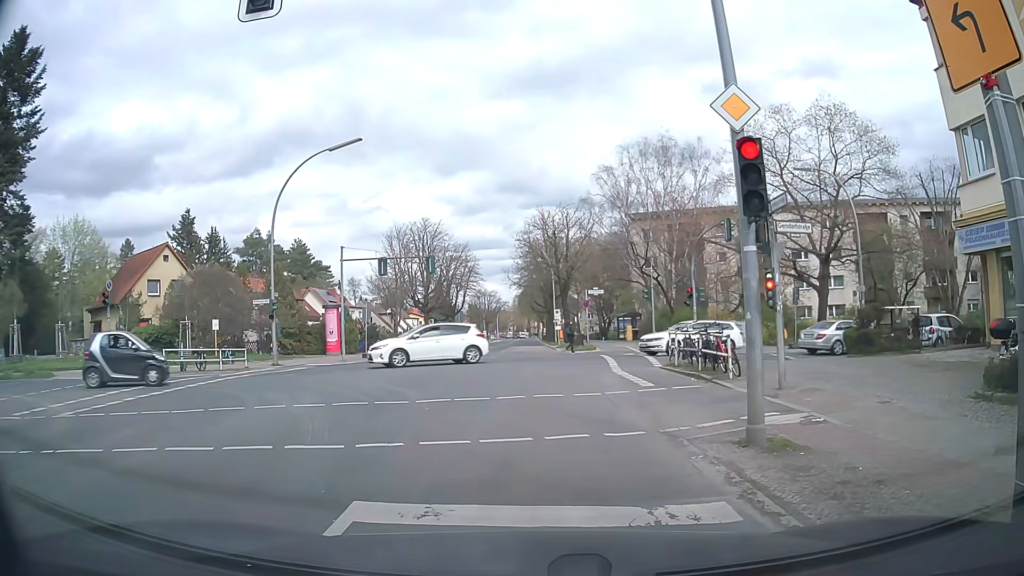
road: secondary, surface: asphalt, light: Day
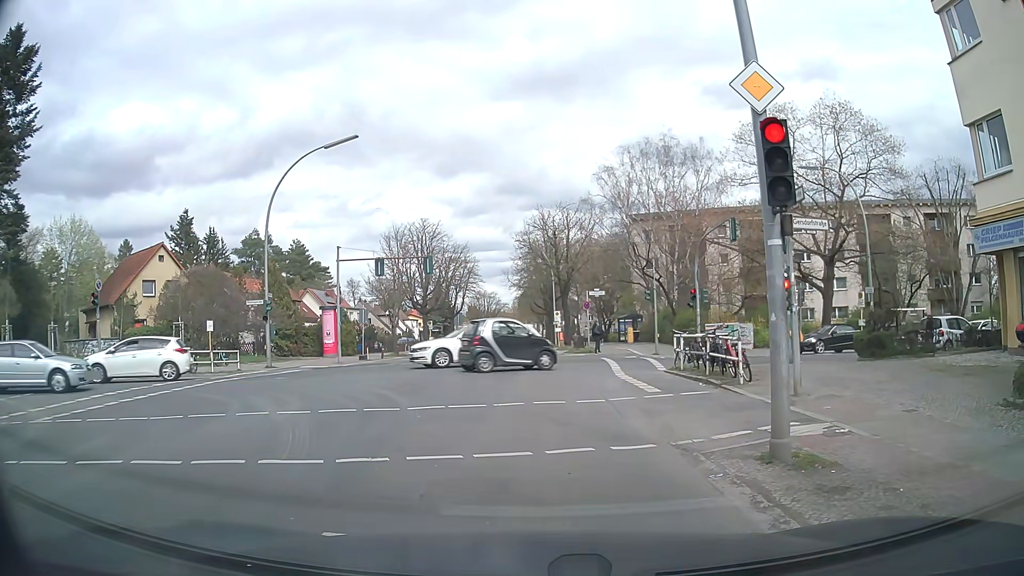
(0.0, +0.7) m; 0°
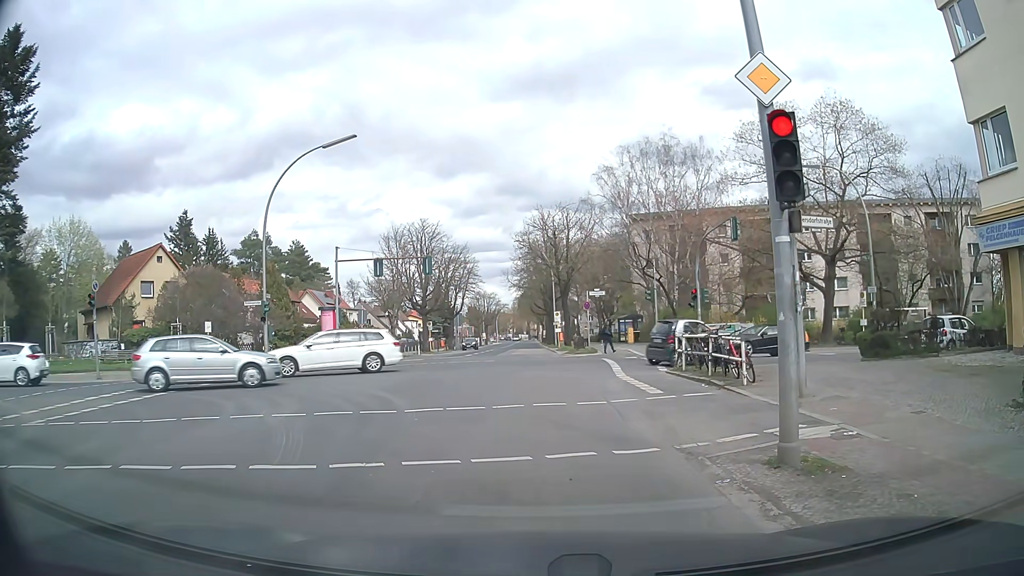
(0.0, +0.2) m; 0°
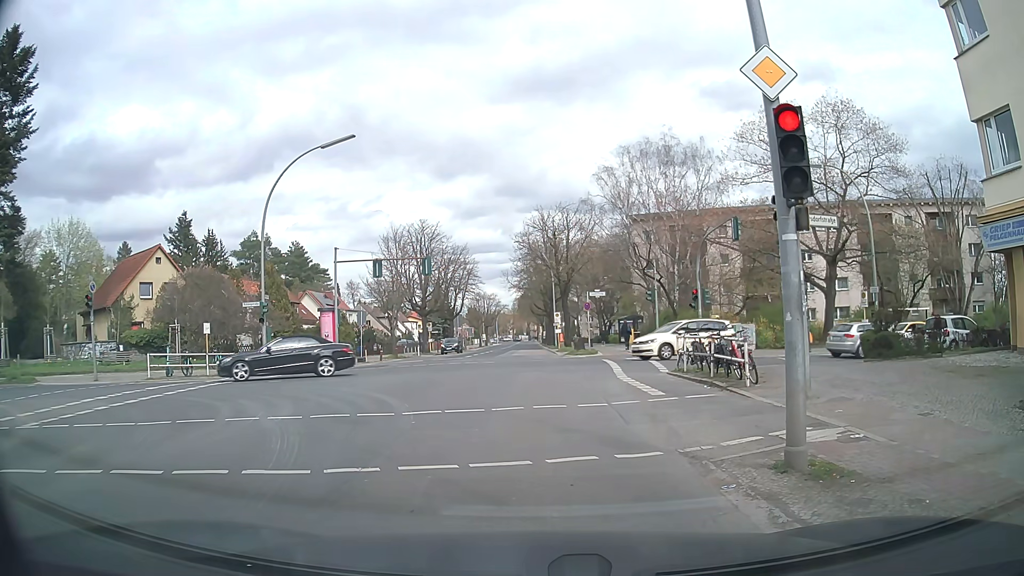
(0.0, +0.2) m; 0°
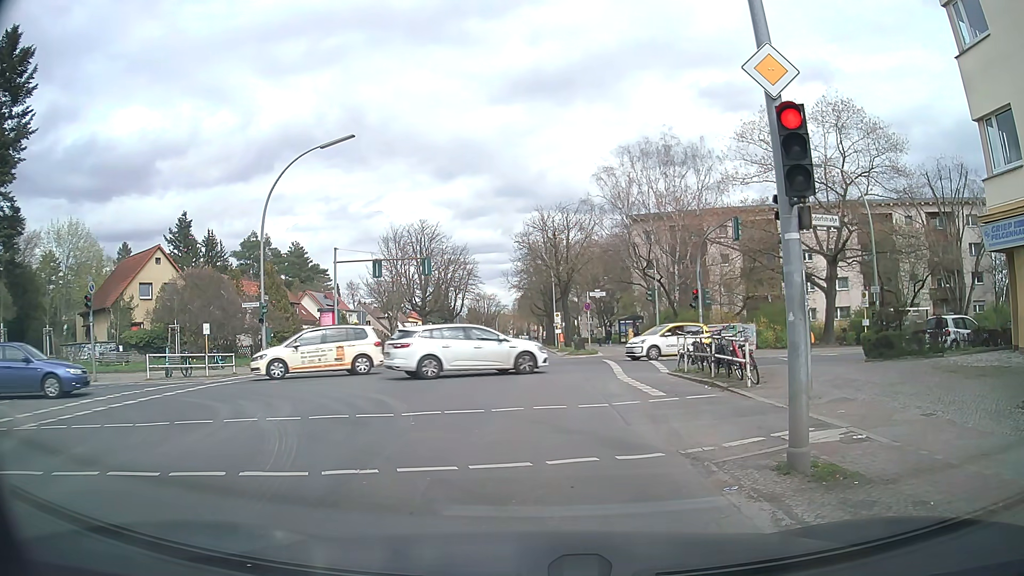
(0.0, 0.0) m; 0°
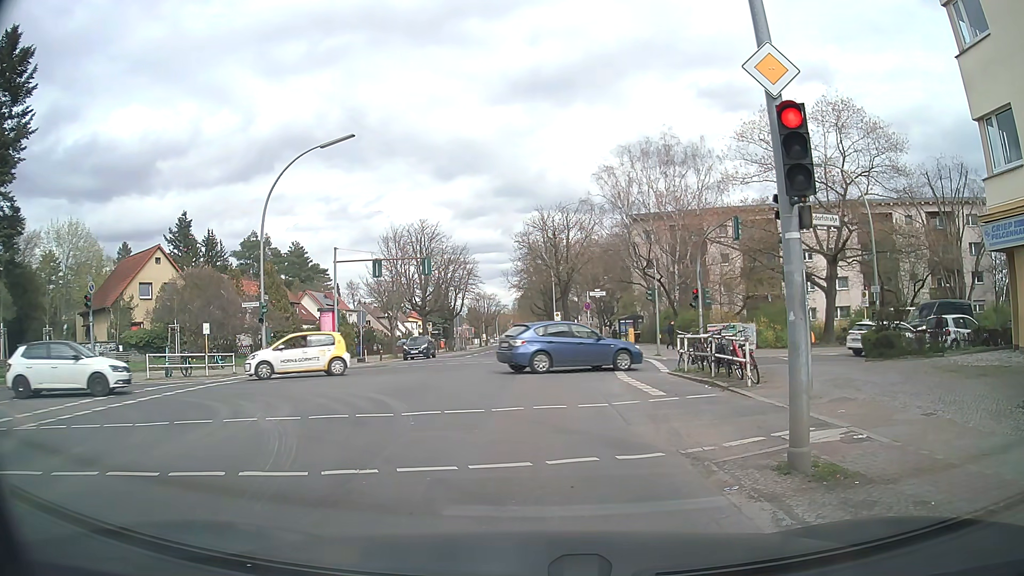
(0.0, 0.0) m; 0°
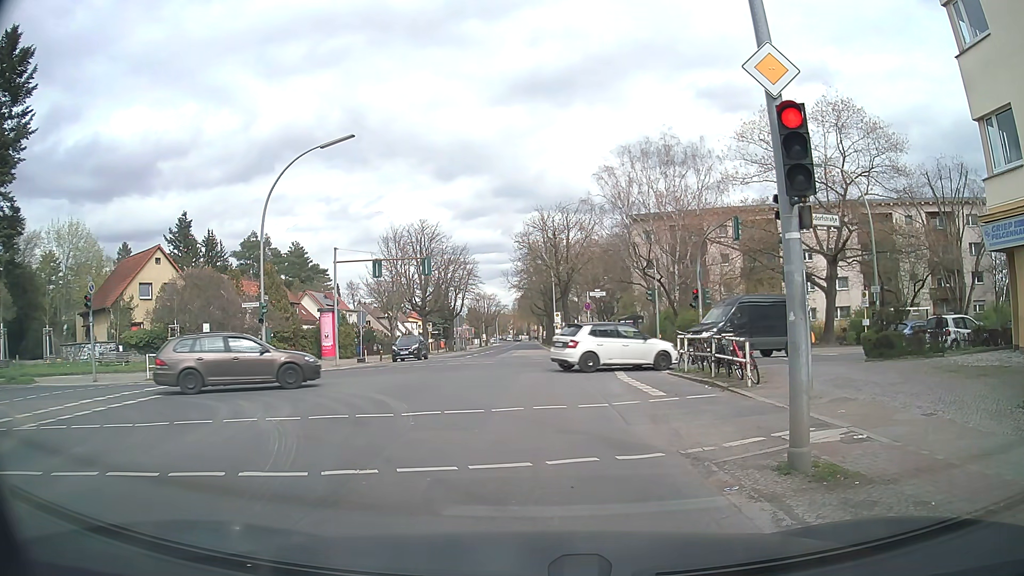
(0.0, 0.0) m; 0°
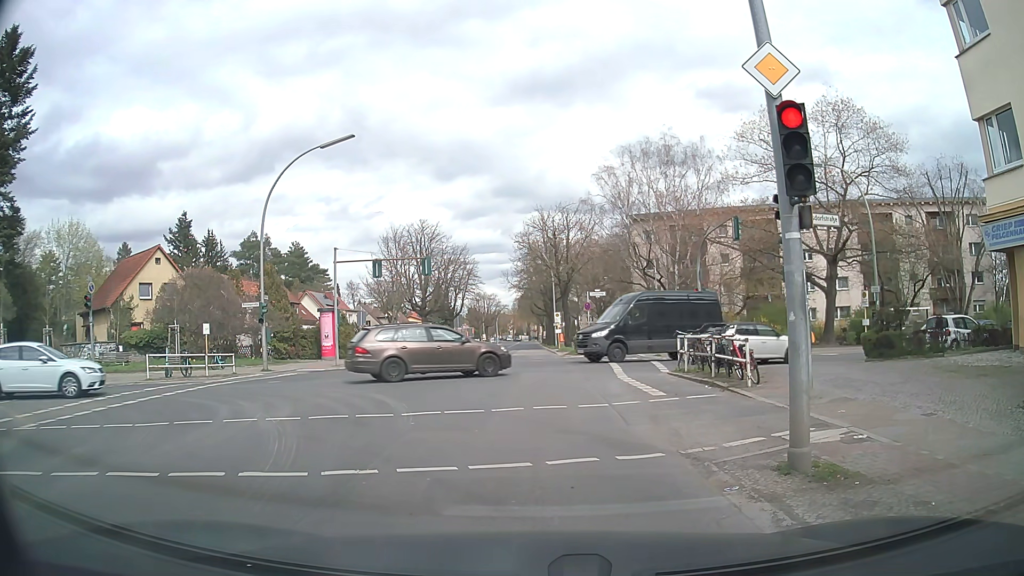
(0.0, 0.0) m; 0°
(-1, +10) (-2, +20) (-3, +30) (-4, +40) (-5, +50) (-6, +60) (-7, +70) (-8, +80) (-8, +90) (-9, +100) m
